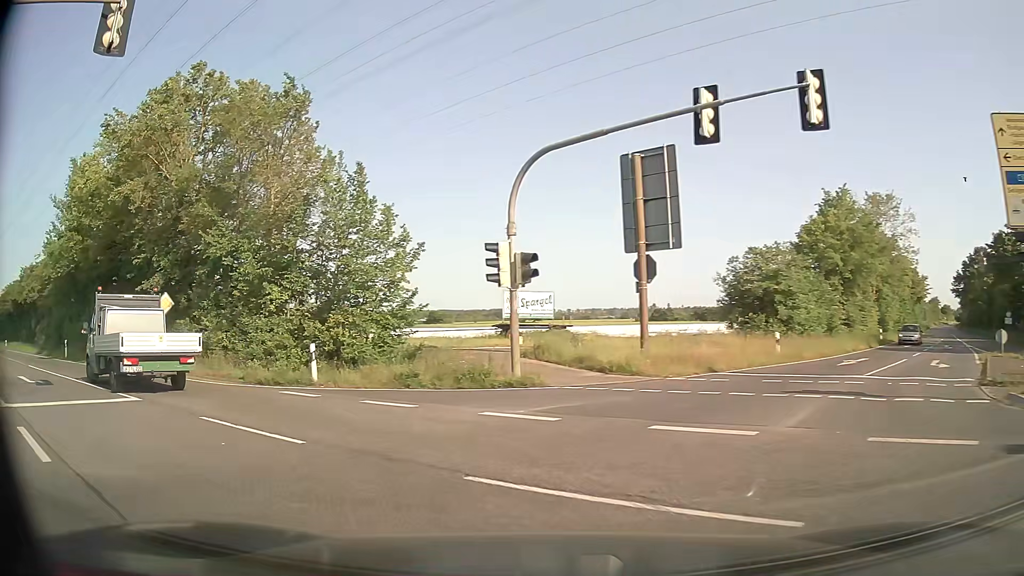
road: secondary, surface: asphalt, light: Day
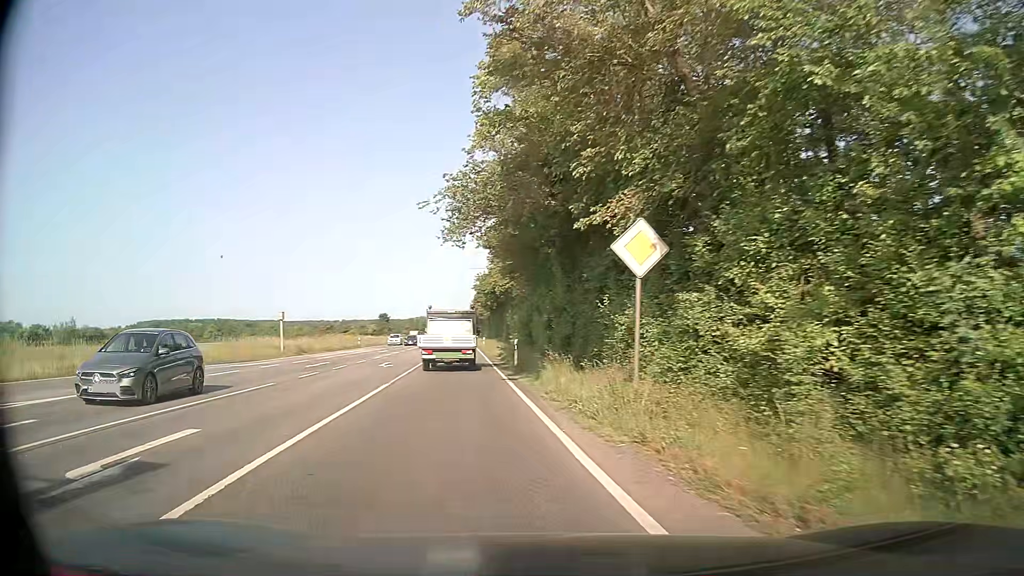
(-6.6, +15.3) m; -47°
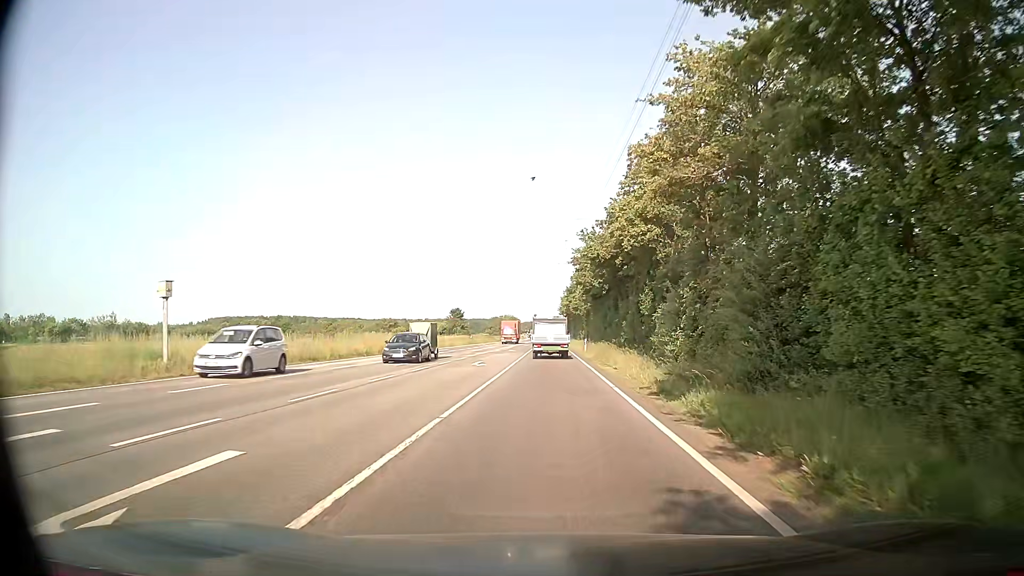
(-3.8, +27.7) m; -8°
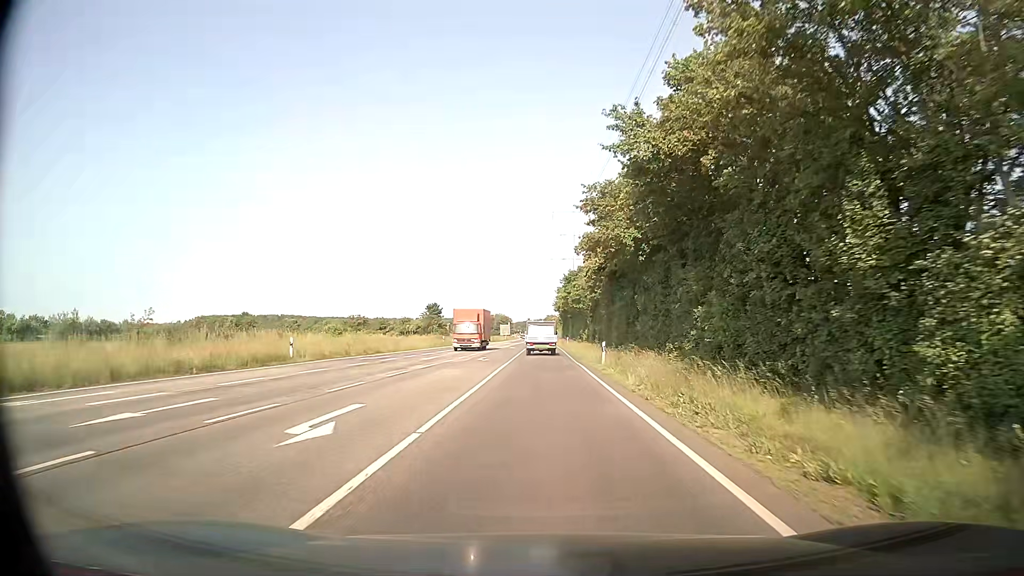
(+0.2, +21.8) m; +1°
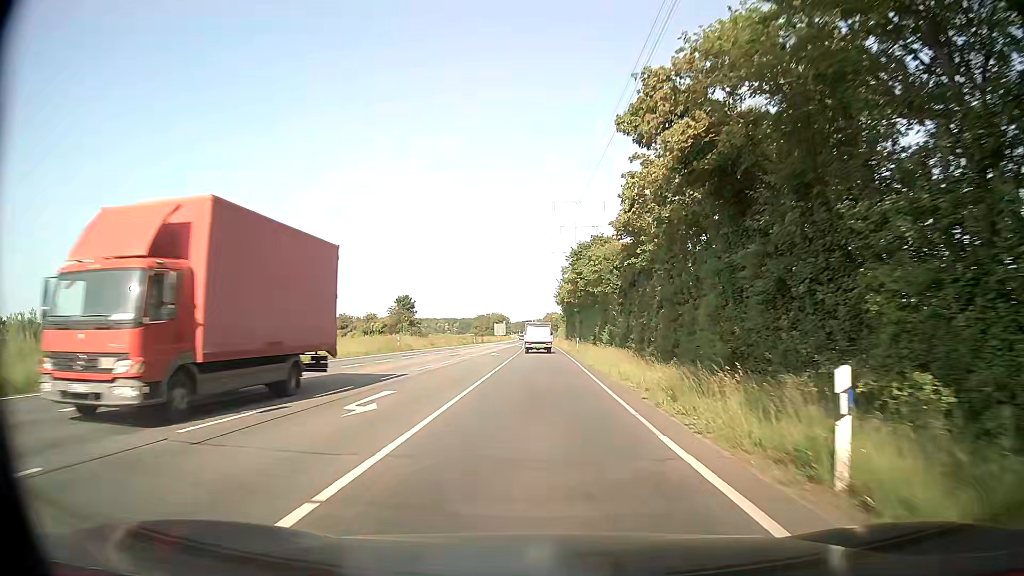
(-0.1, +25.3) m; 0°
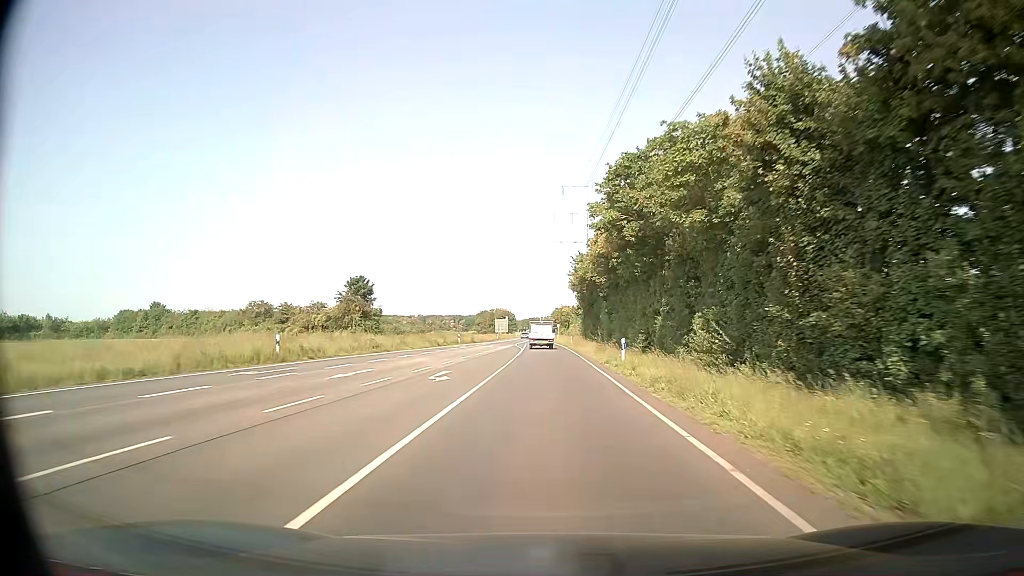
(-0.1, +28.0) m; 0°
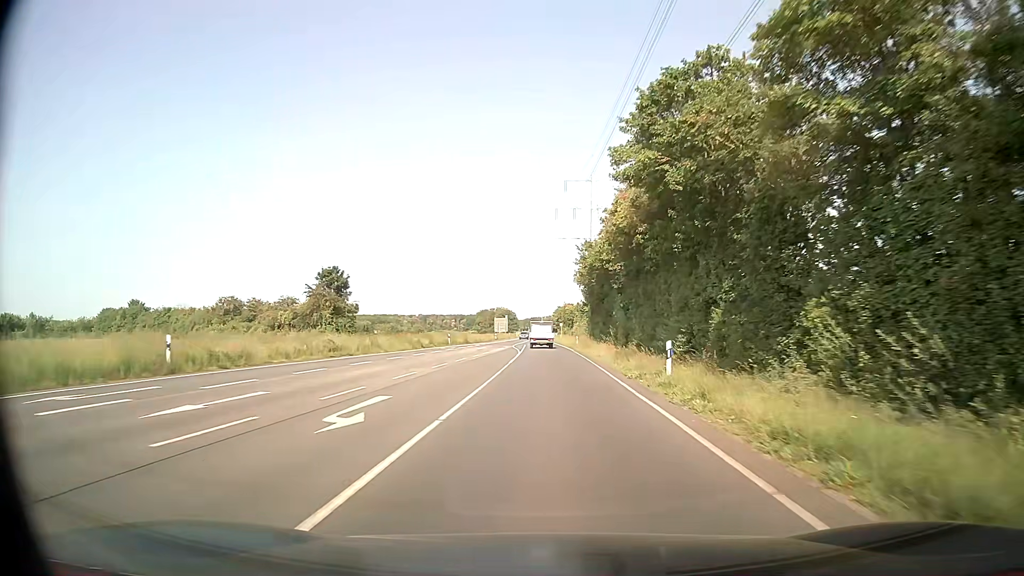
(-0.1, +9.7) m; -1°
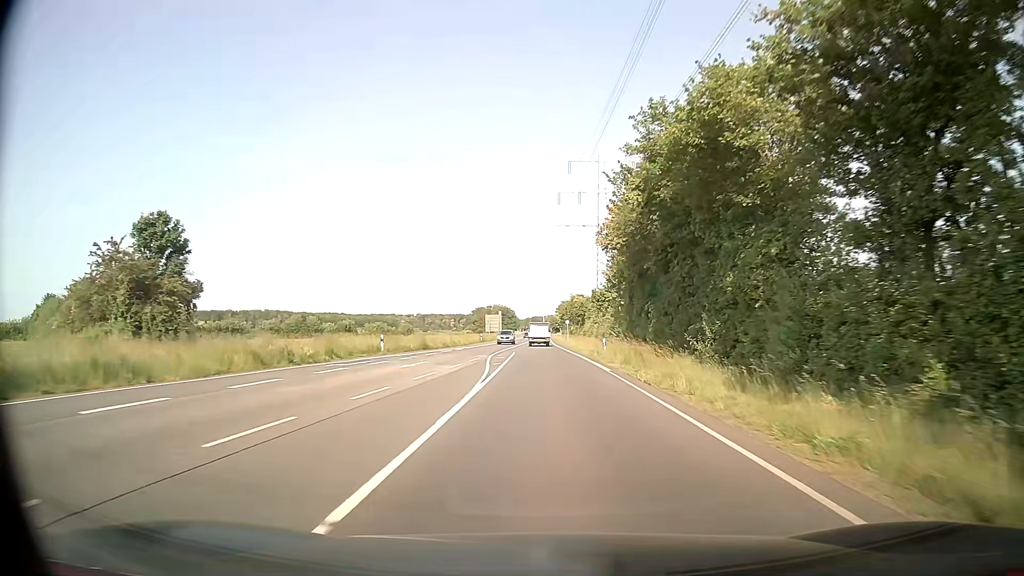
(0.0, +29.8) m; 0°
(0, +10) (0, +20) (0, +30) (0, +40) (0, +50) (0, +60) (0, +70) (0, +80) (0, +90) (0, +100) m
